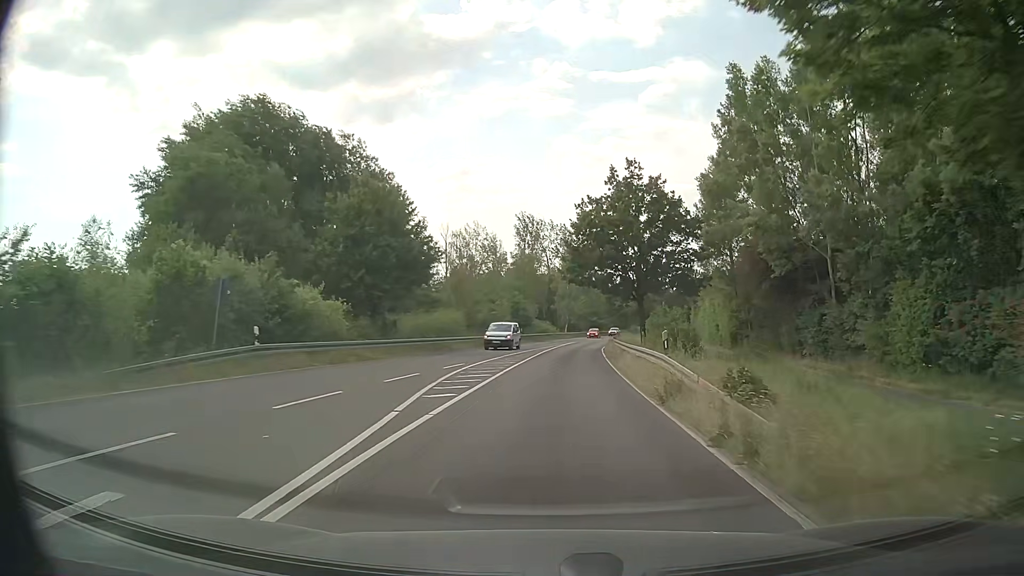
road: primary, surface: asphalt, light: Day
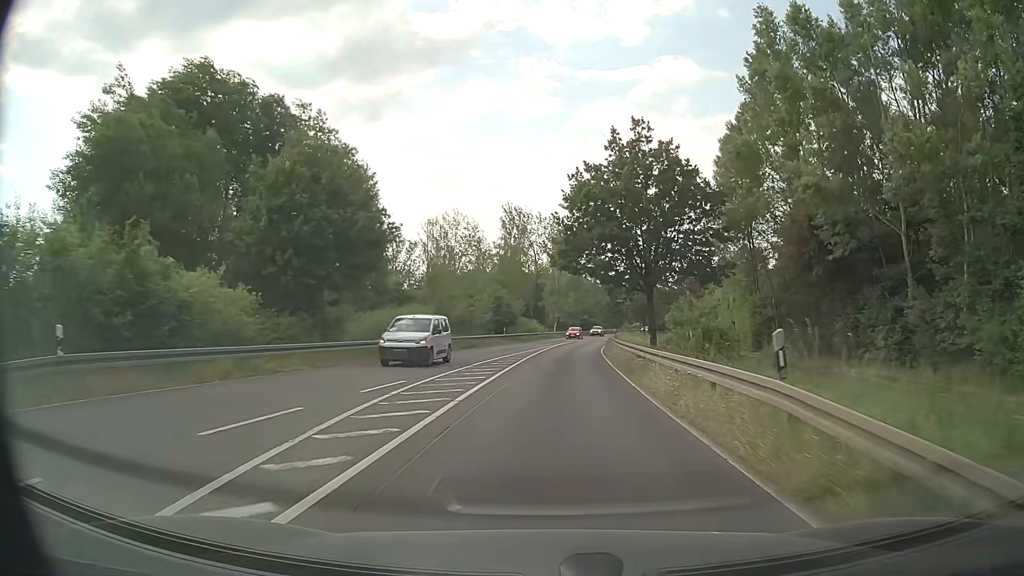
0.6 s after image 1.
(+0.1, +8.9) m; +1°
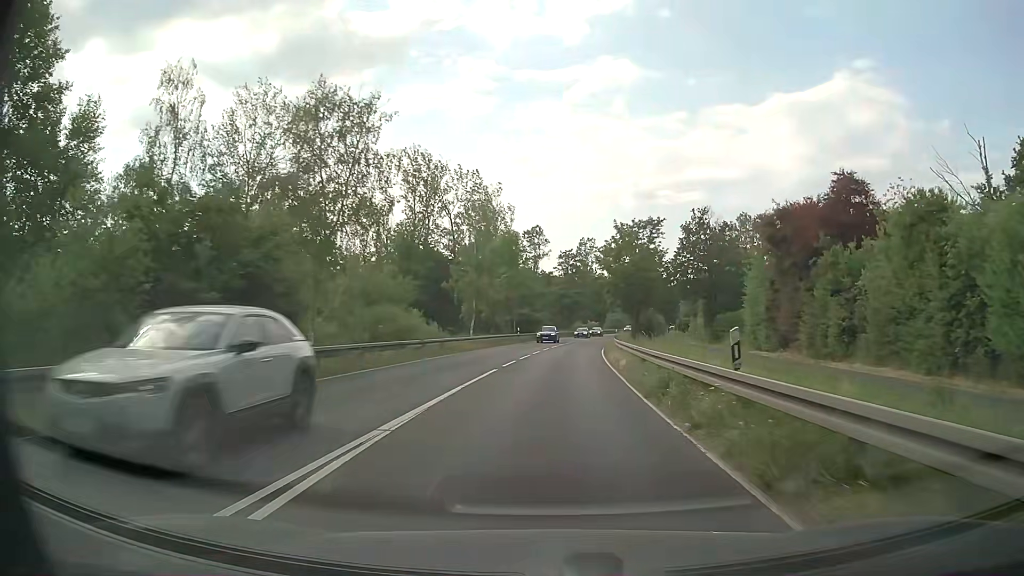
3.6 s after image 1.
(+2.3, +46.8) m; +5°
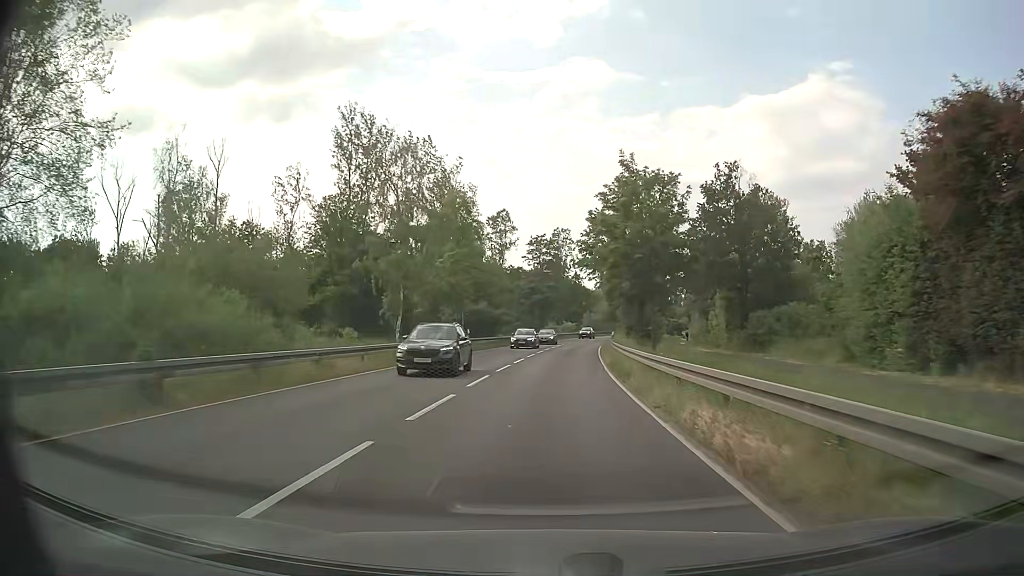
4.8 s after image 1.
(+0.6, +20.0) m; +3°
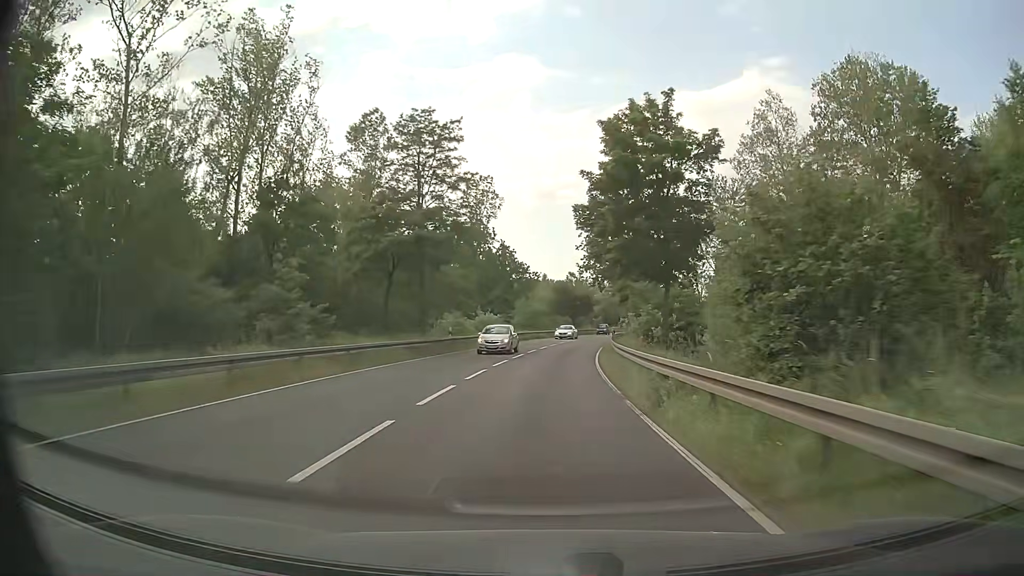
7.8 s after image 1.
(+2.5, +52.6) m; +6°
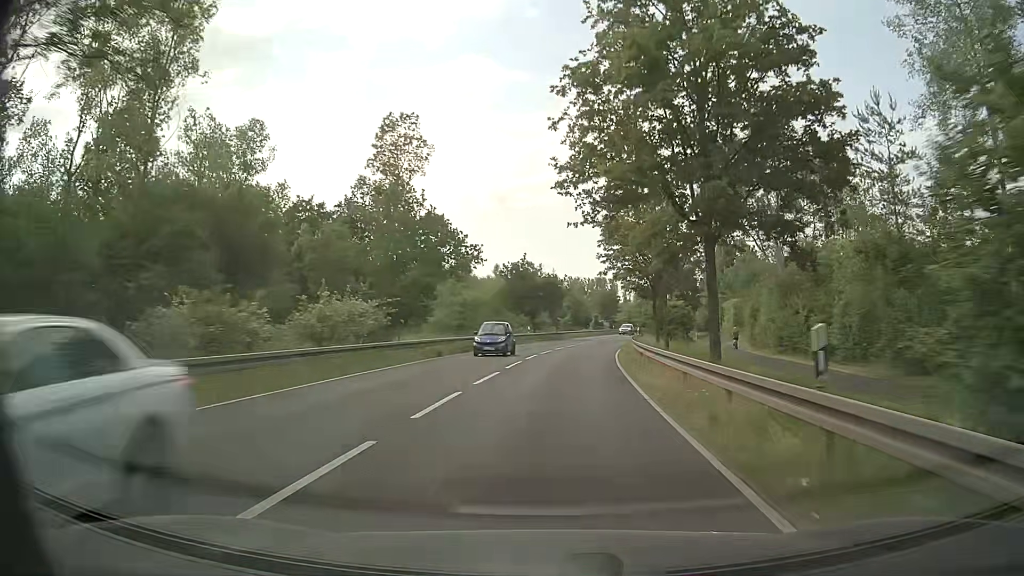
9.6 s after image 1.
(+0.7, +32.0) m; +4°
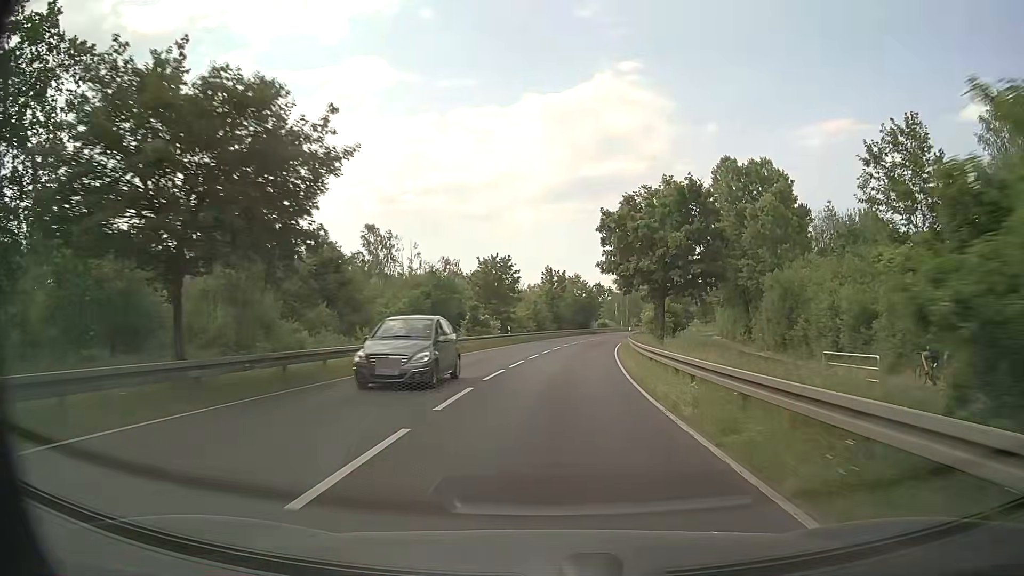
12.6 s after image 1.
(+4.1, +52.7) m; +9°
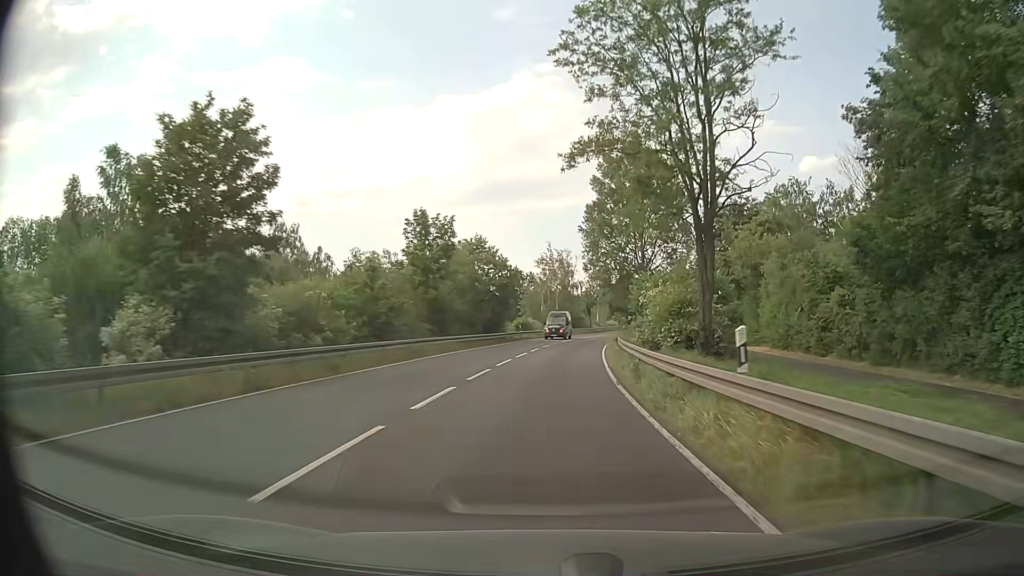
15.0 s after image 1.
(+2.9, +41.9) m; +8°
(0, +10) (0, +20) (+1, +30) (+2, +40) (+3, +50) (+4, +60) (+6, +70) (+8, +79) (+10, +89) (+13, +99) m
